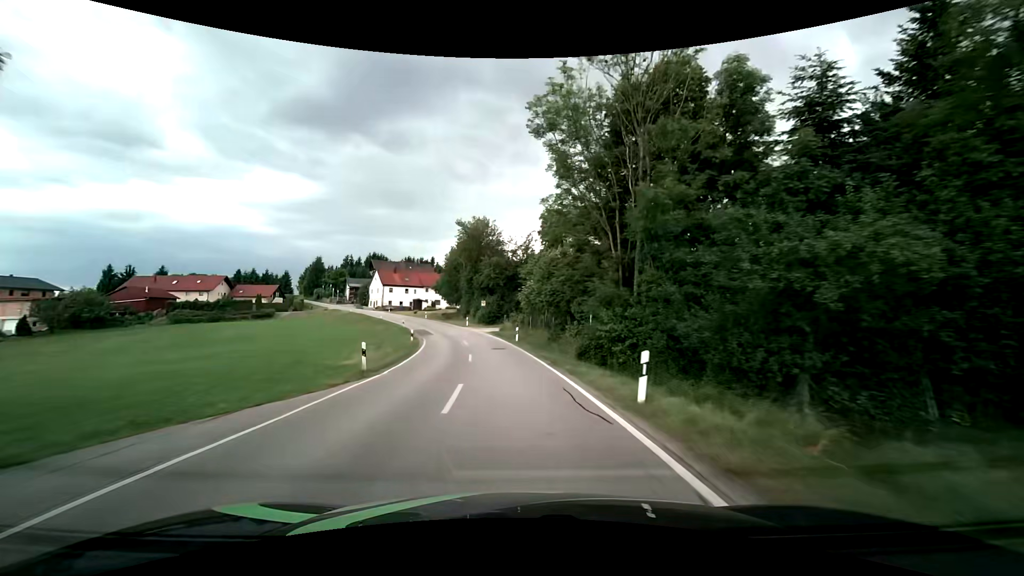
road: secondary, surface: asphalt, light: Day
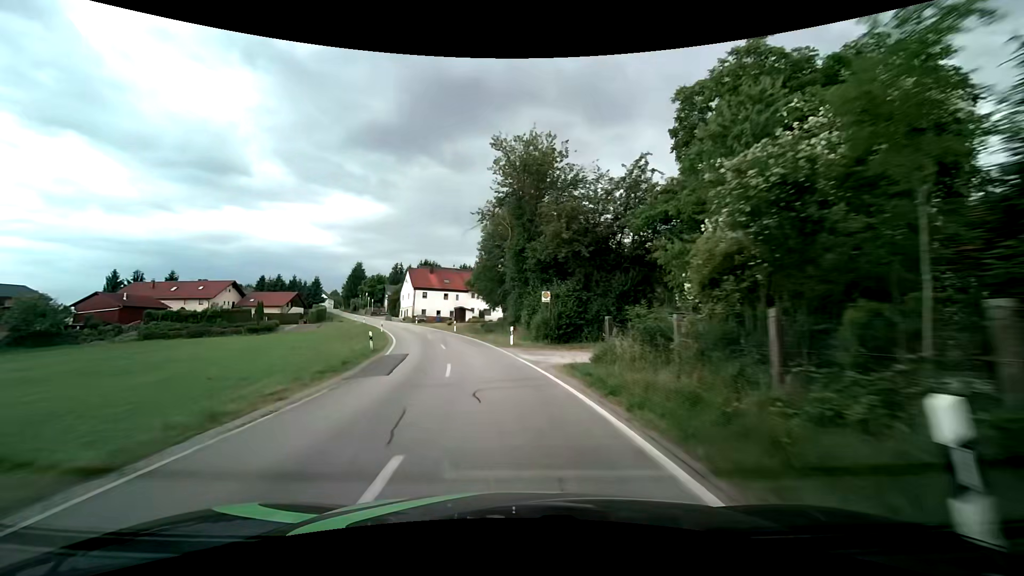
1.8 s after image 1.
(-1.7, +30.7) m; -8°
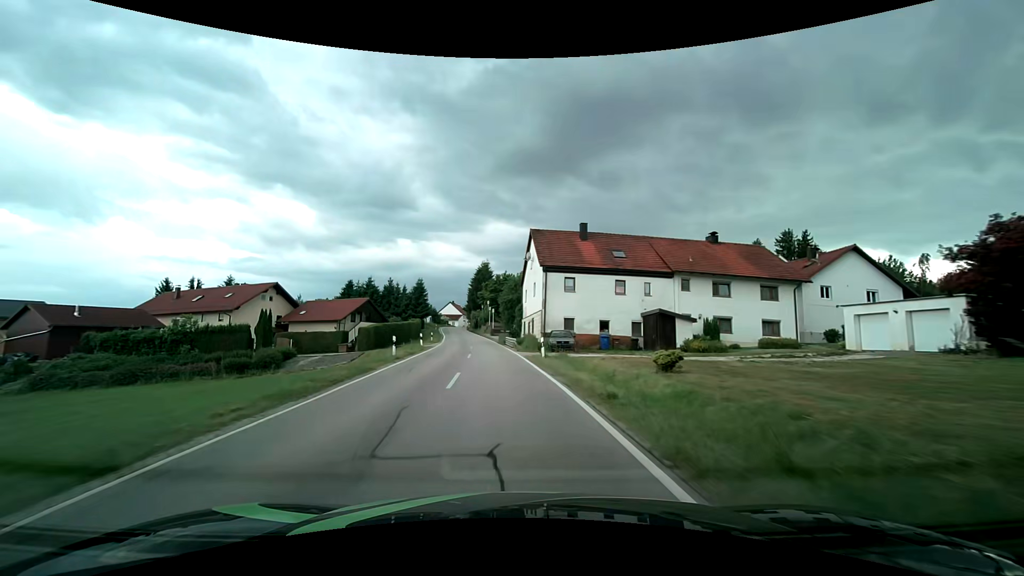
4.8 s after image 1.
(-8.0, +48.4) m; -18°
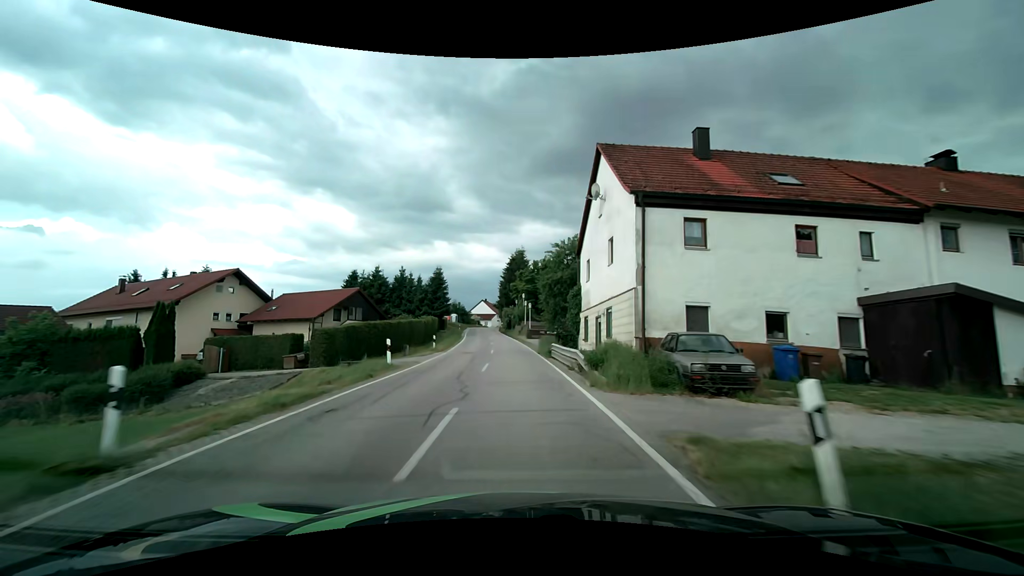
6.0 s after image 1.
(-0.7, +18.8) m; -4°
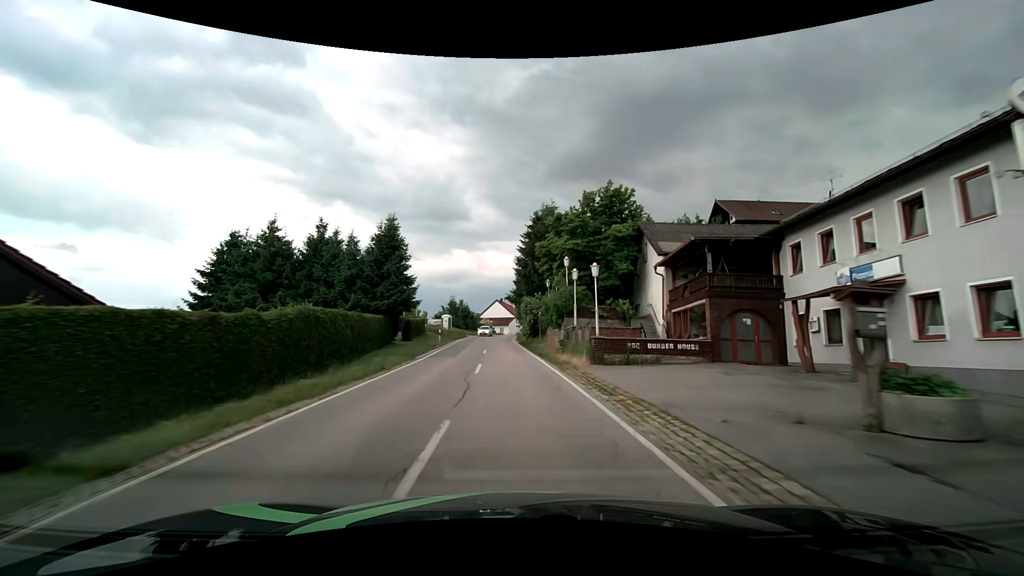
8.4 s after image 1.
(-0.9, +36.9) m; -2°
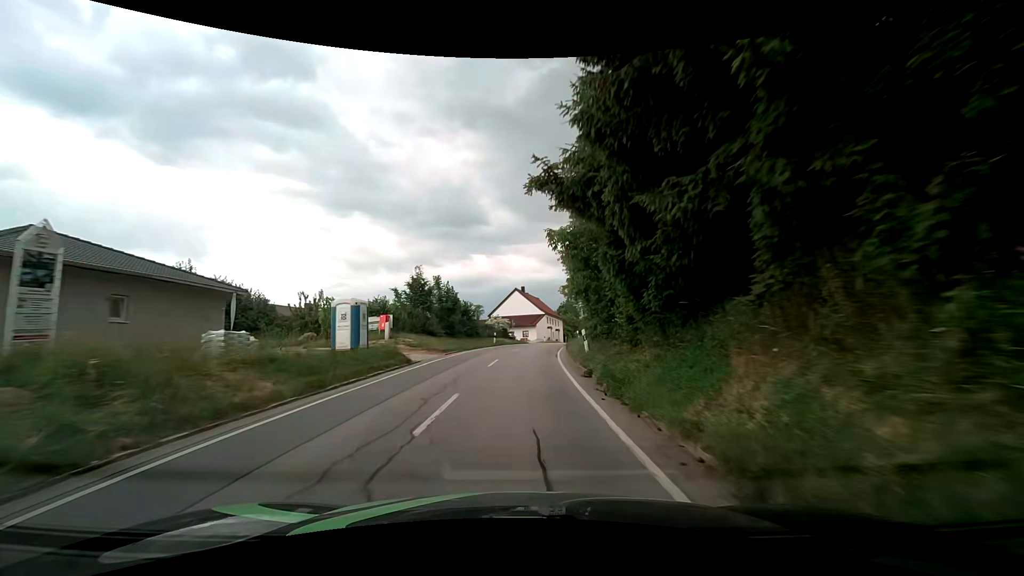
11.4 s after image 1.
(-1.3, +44.1) m; -2°
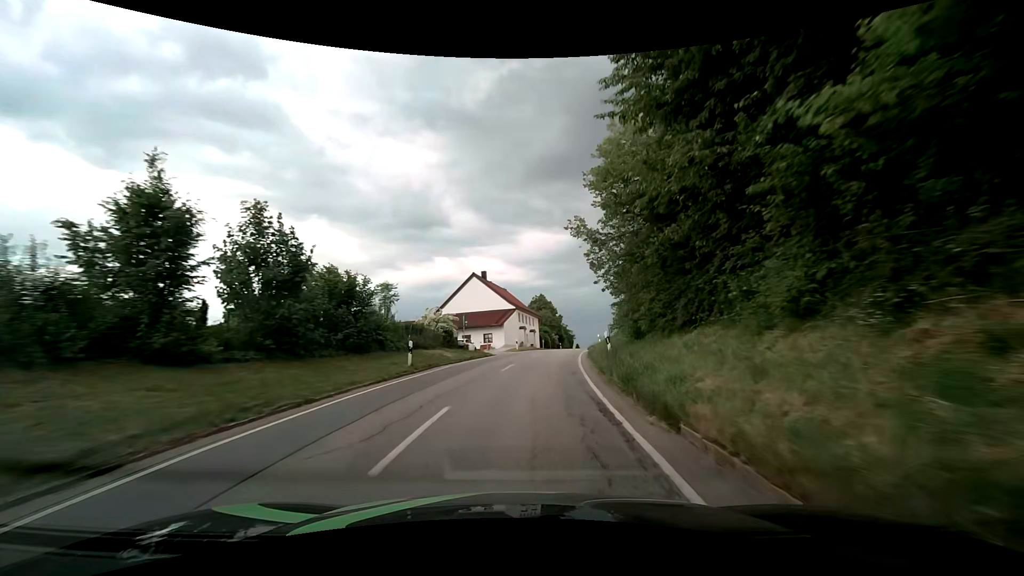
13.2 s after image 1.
(+0.4, +25.2) m; +4°
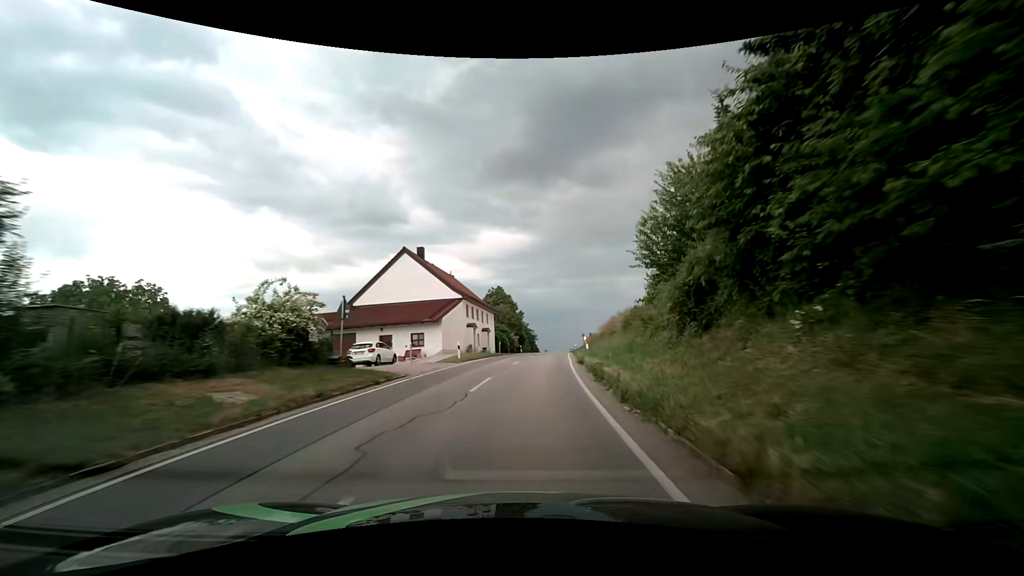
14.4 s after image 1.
(+0.7, +16.6) m; +4°
(0, +10) (+1, +20) (+2, +30) (+3, +40) (+4, +50) (+5, +60) (+6, +70) (+7, +80) (+9, +90) (+10, +99) m
